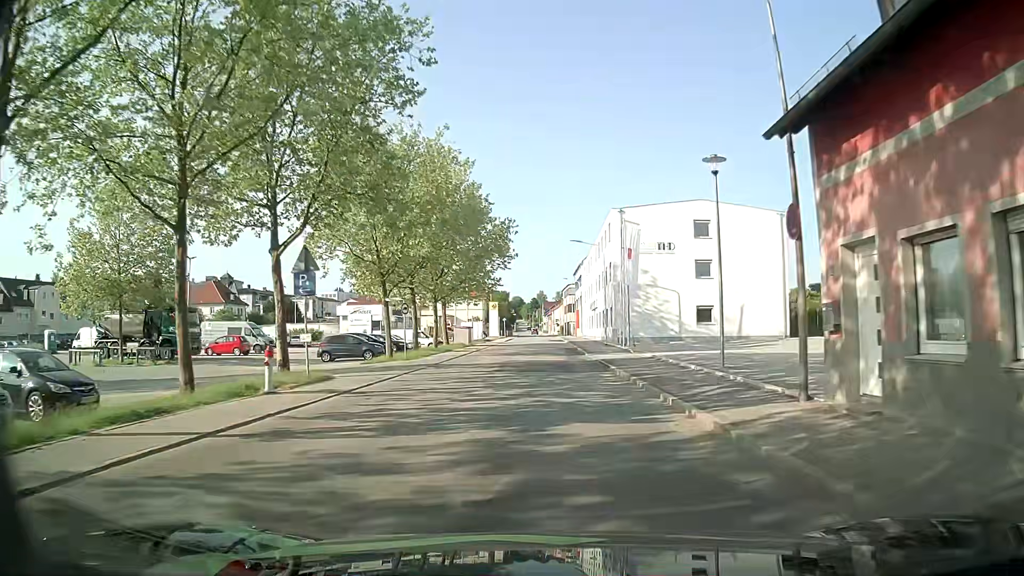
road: tertiary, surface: asphalt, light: Day
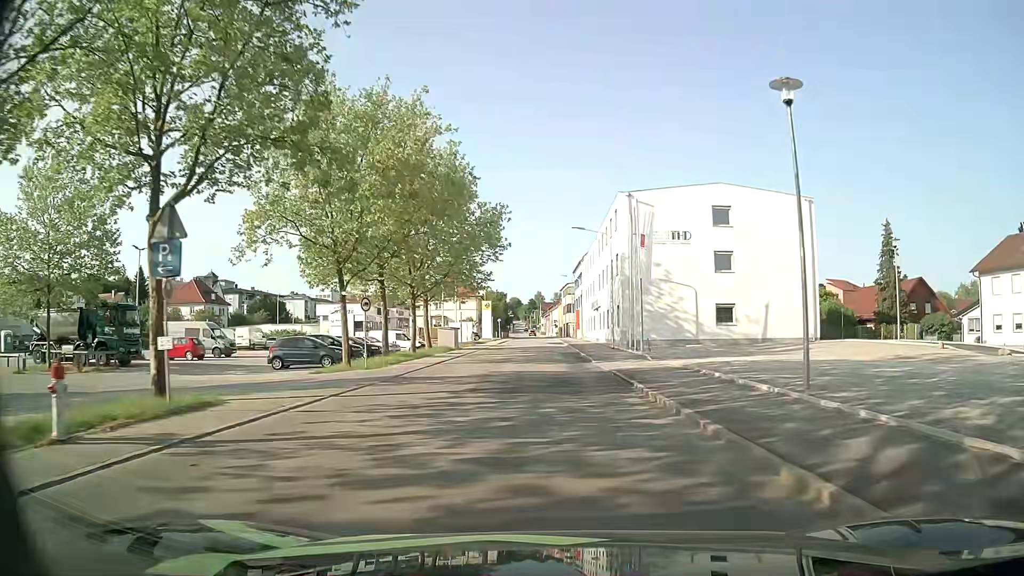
(0.0, +7.0) m; -1°
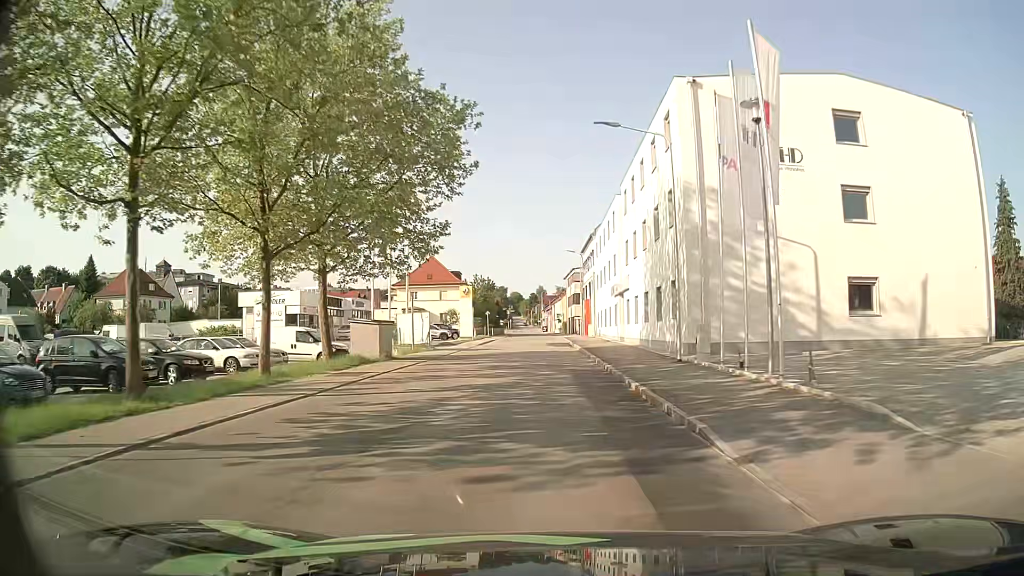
(+0.3, +21.6) m; +1°
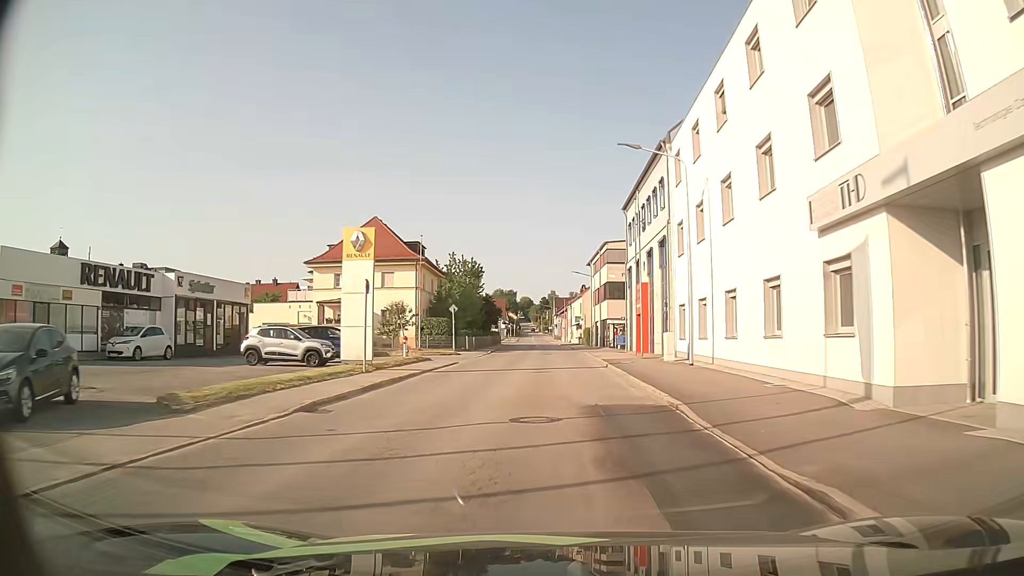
(-0.5, +37.2) m; 0°
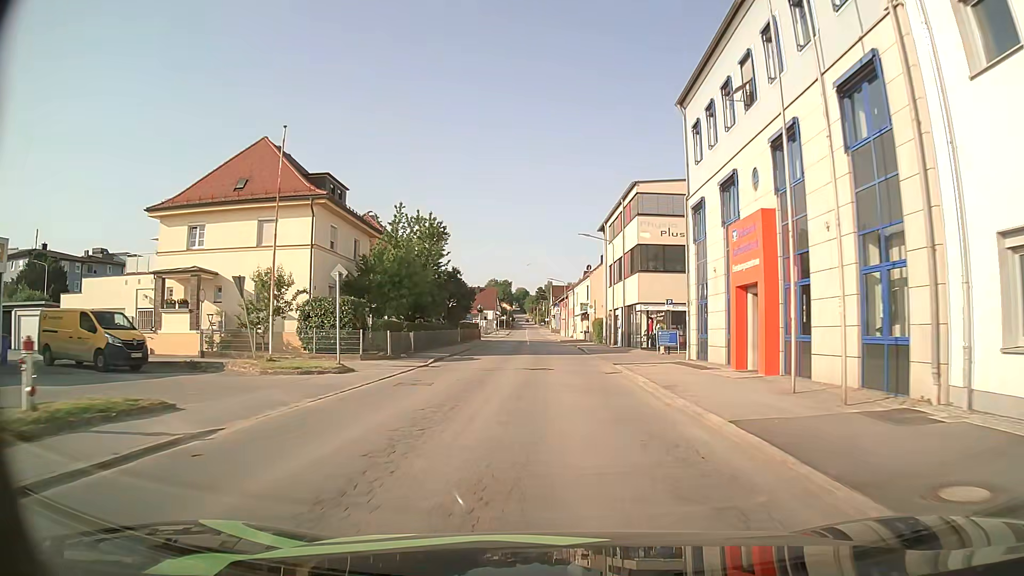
(-0.4, +22.9) m; -1°
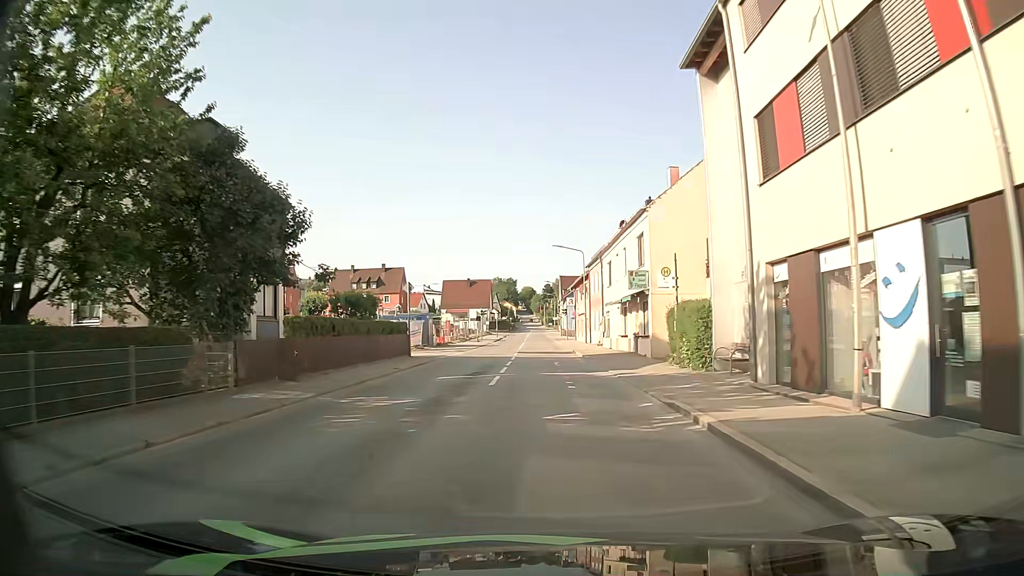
(0.0, +36.7) m; -1°
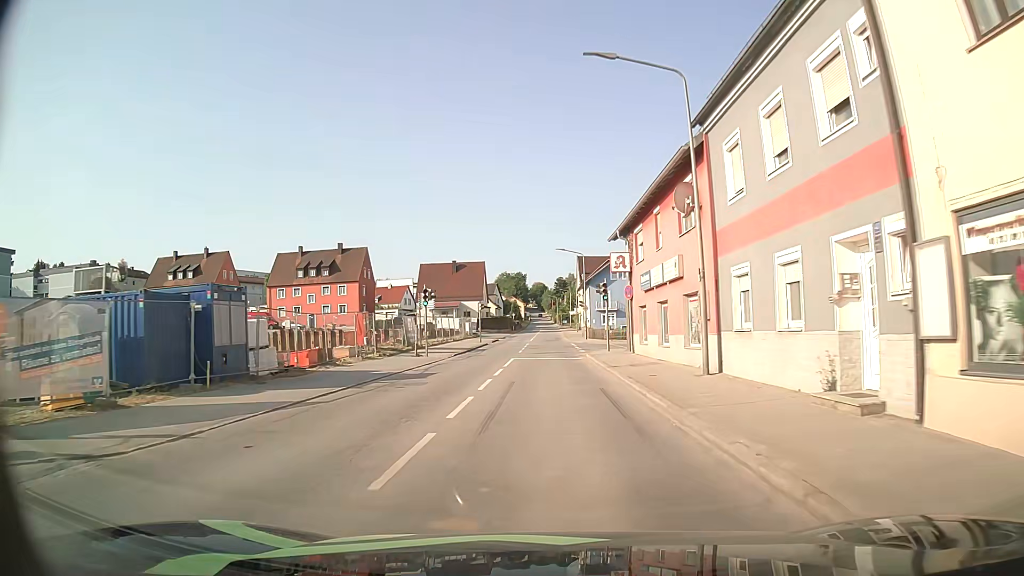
(-0.4, +37.7) m; -1°
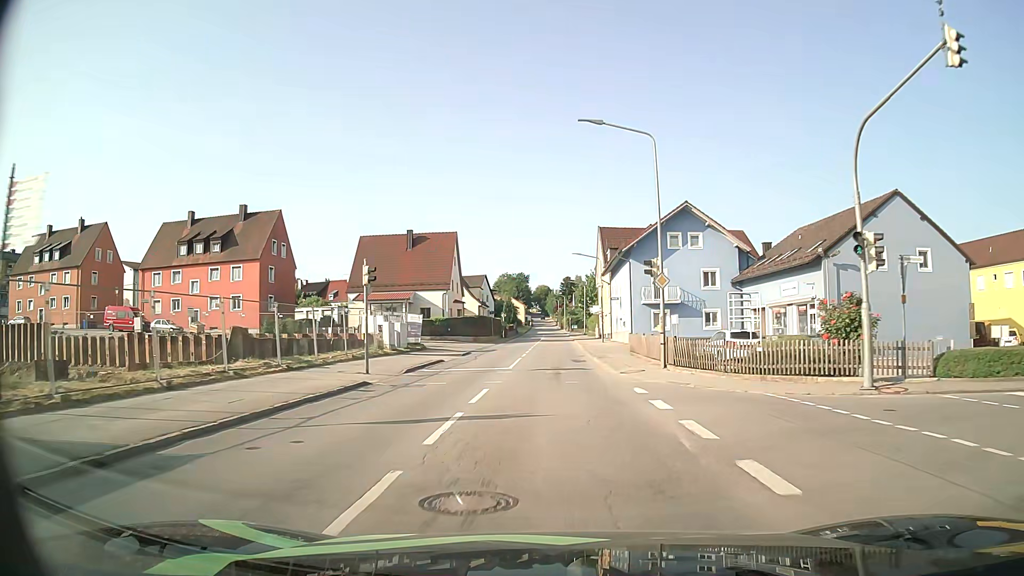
(-0.2, +37.7) m; -1°
(0, +10) (0, +20) (0, +30) (0, +40) (0, +50) (0, +60) (+1, +70) (+1, +80) (+1, +90) (+1, +100) m
